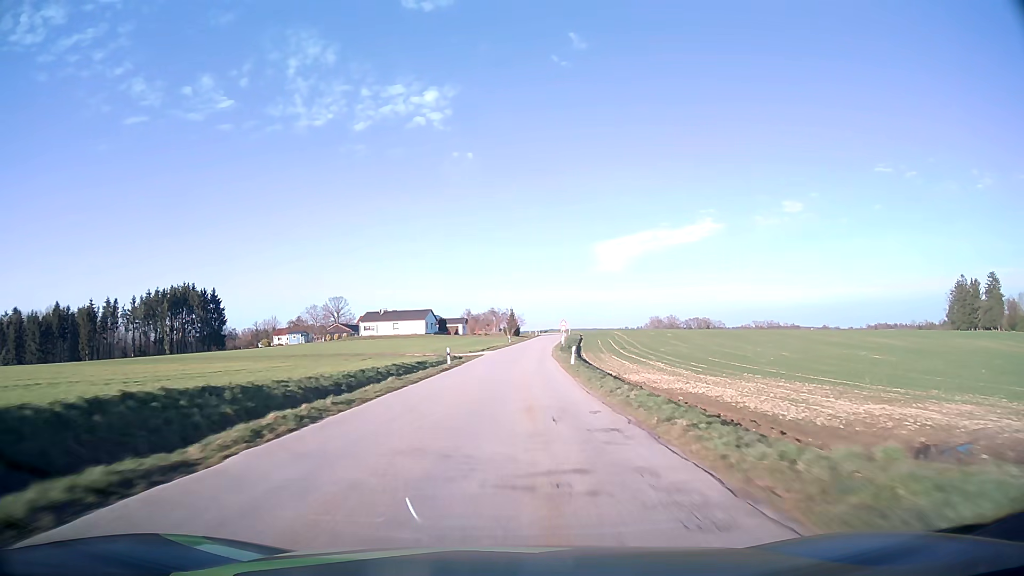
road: tertiary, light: Day
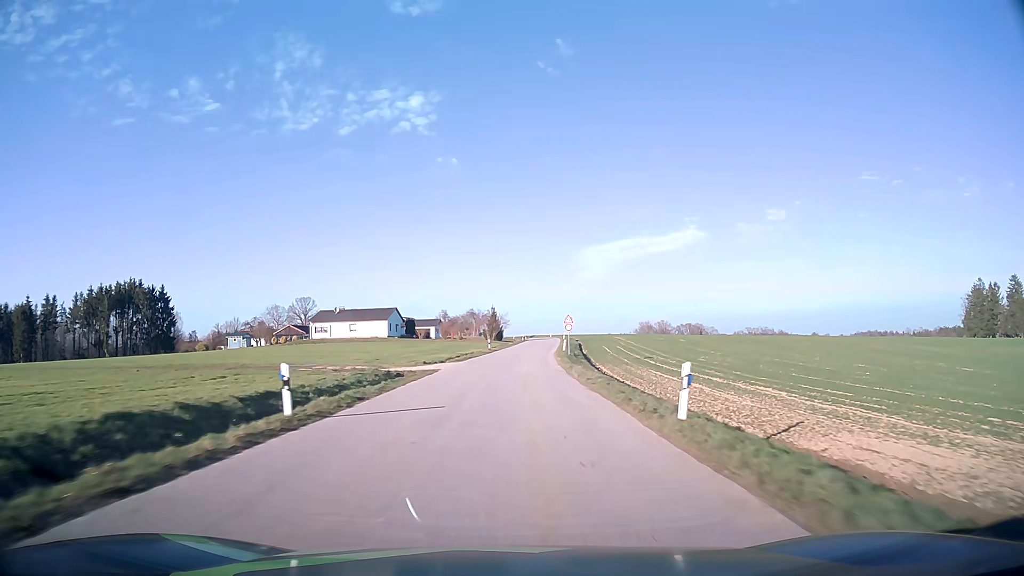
(+0.4, +25.4) m; +2°
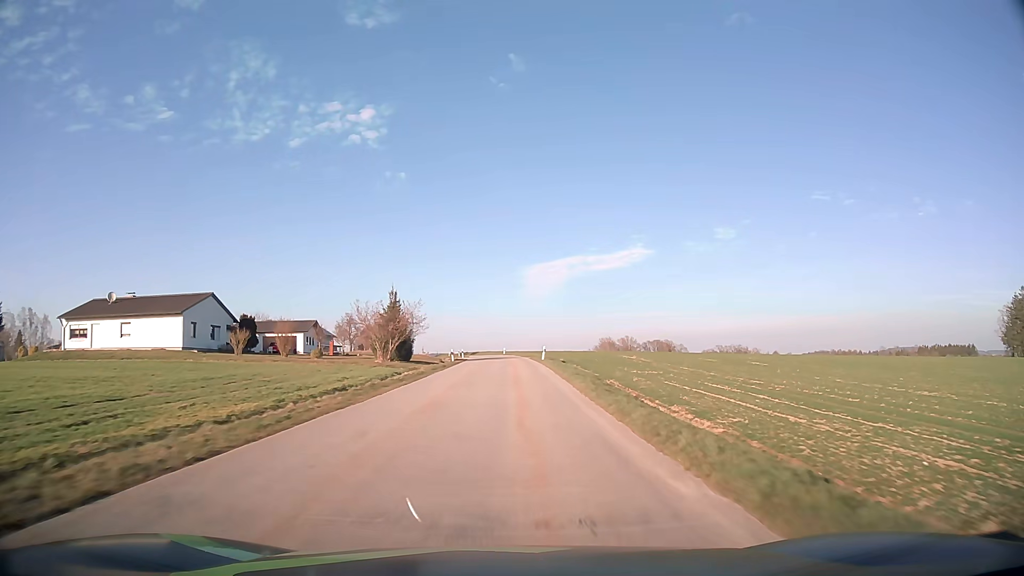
(+2.4, +60.7) m; +5°
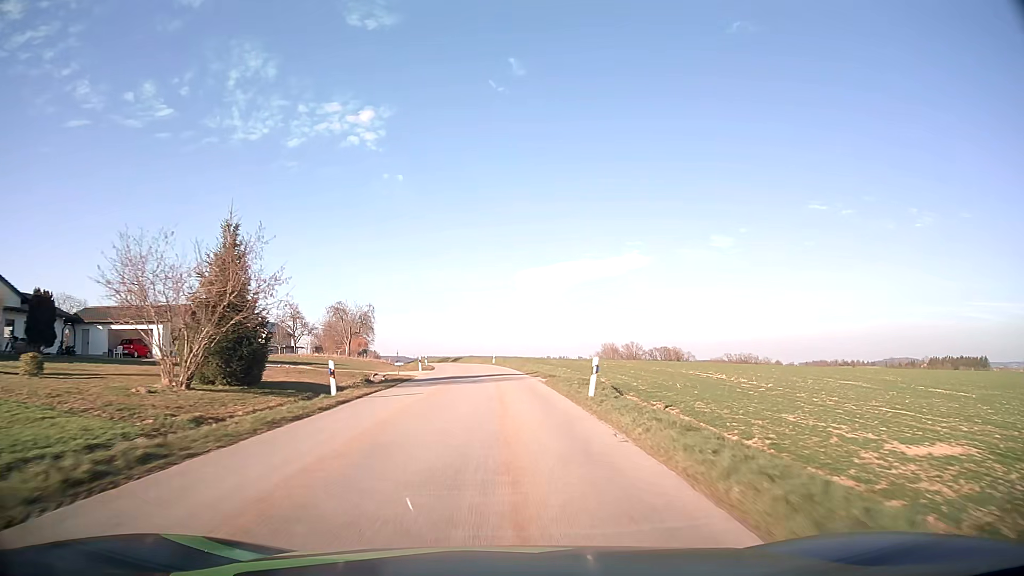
(+0.4, +33.0) m; +1°
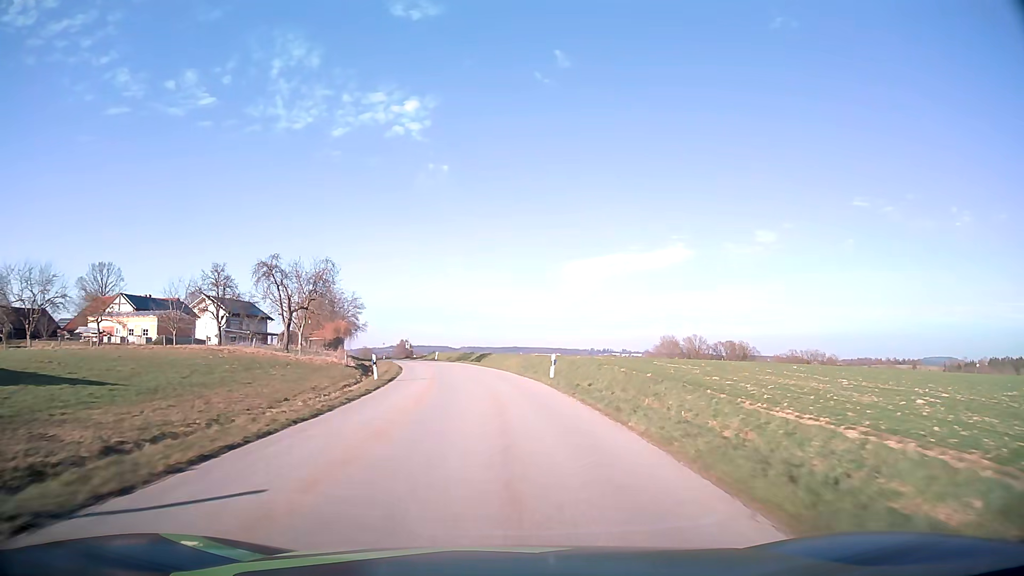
(-1.2, +42.2) m; -4°
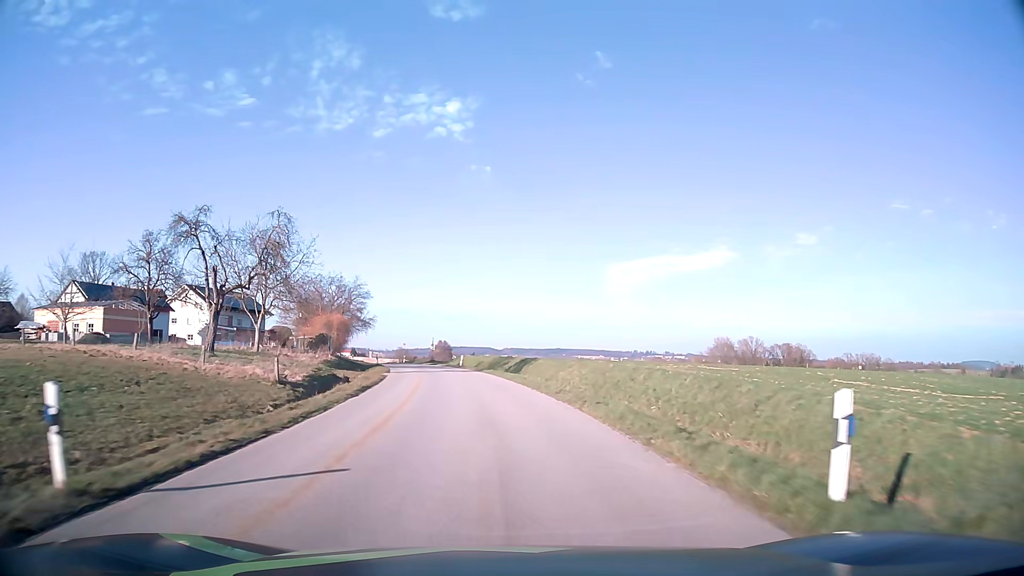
(-0.6, +20.8) m; -4°
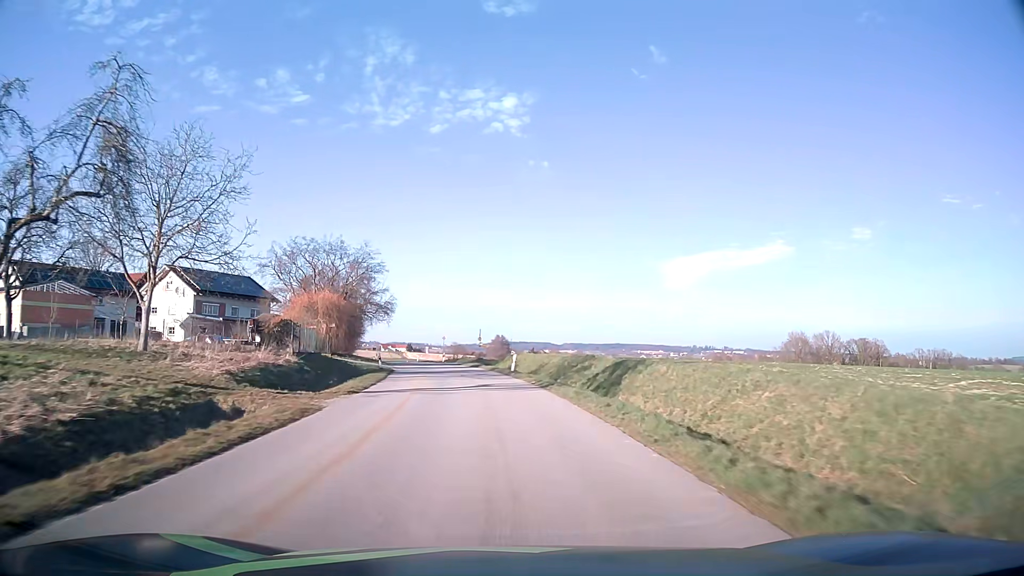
(-0.8, +20.6) m; -5°
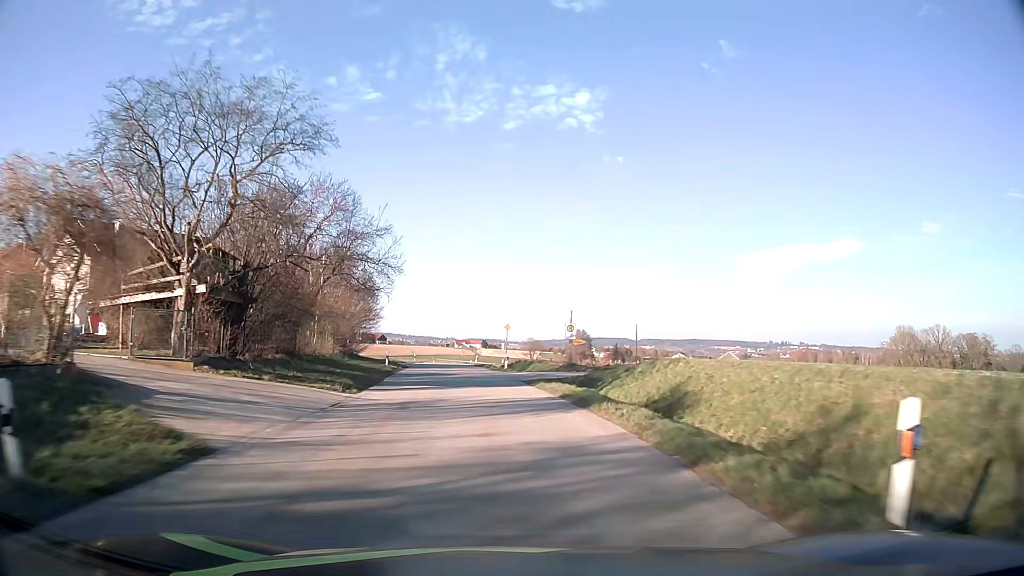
(-1.9, +30.9) m; -7°
(0, +10) (-1, +20) (-2, +30) (-3, +40) (-4, +50) (-5, +60) (-6, +70) (-6, +80) (-7, +90) (-8, +100) m
